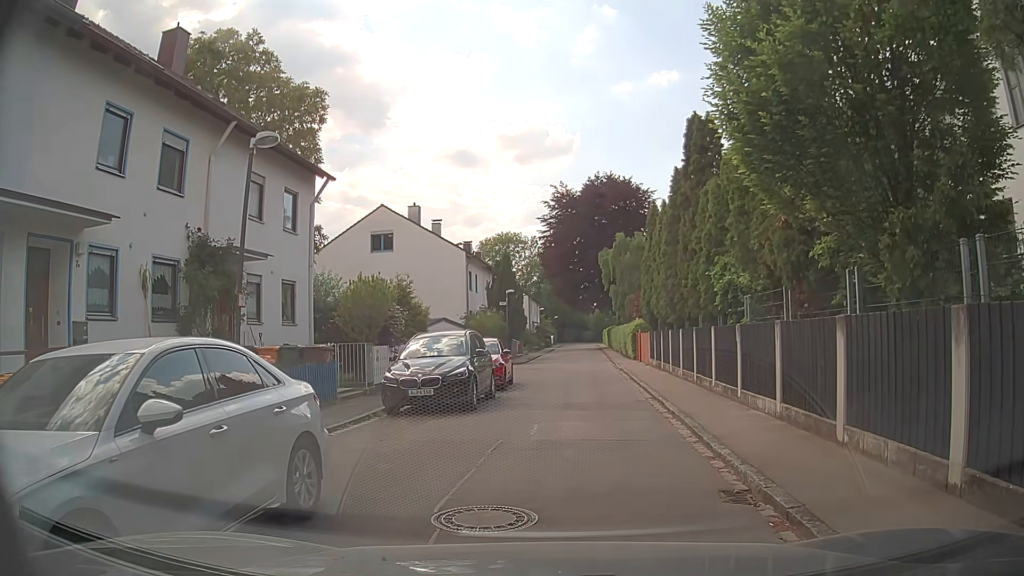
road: residential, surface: asphalt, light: Day
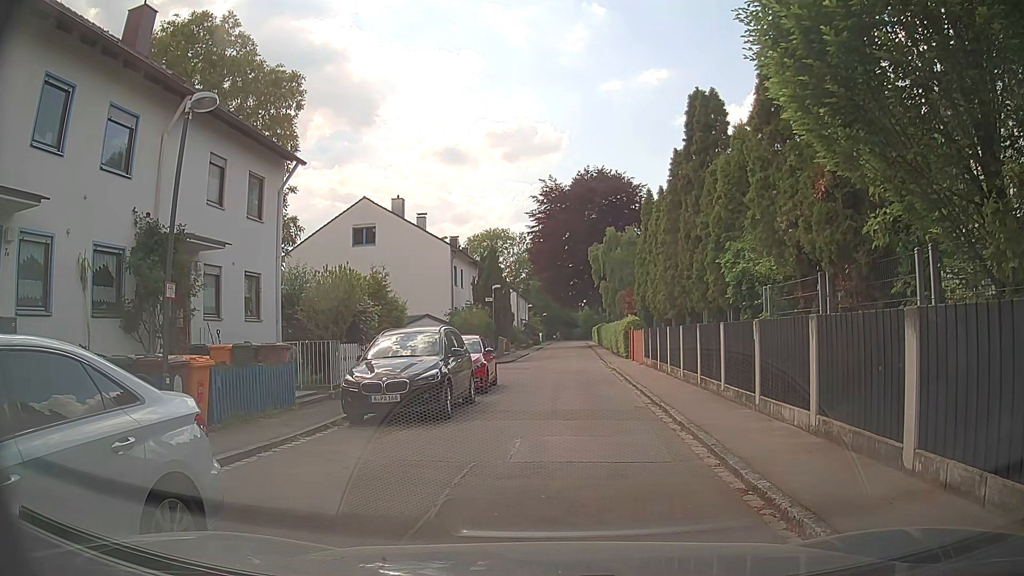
(0.0, +1.8) m; 0°
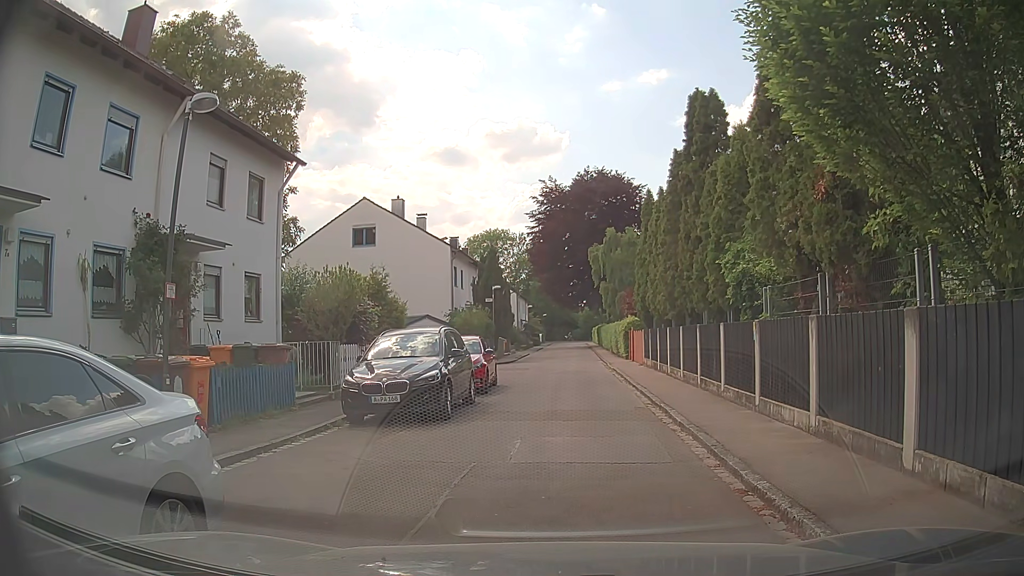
(0.0, 0.0) m; 0°
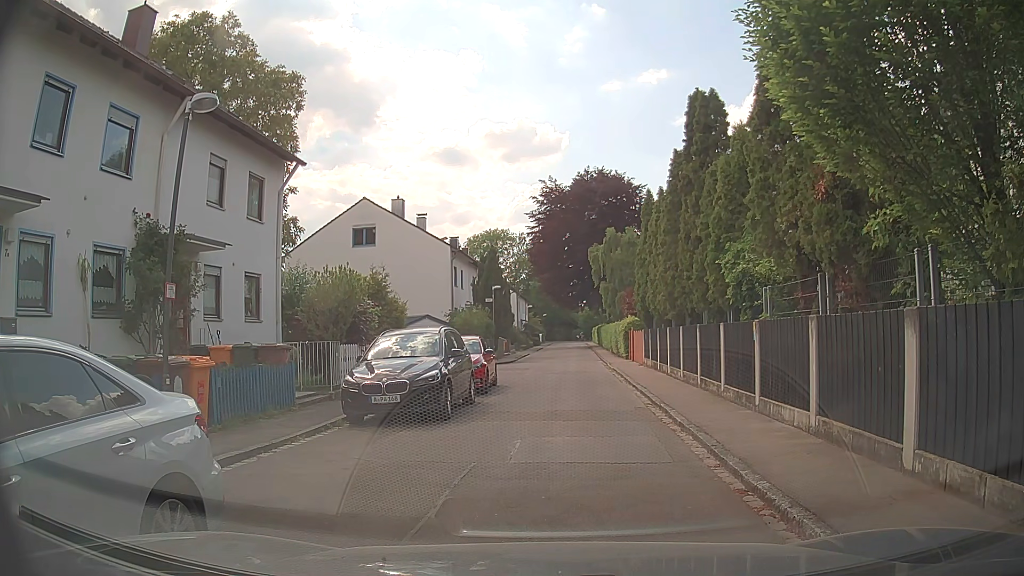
(0.0, 0.0) m; 0°
